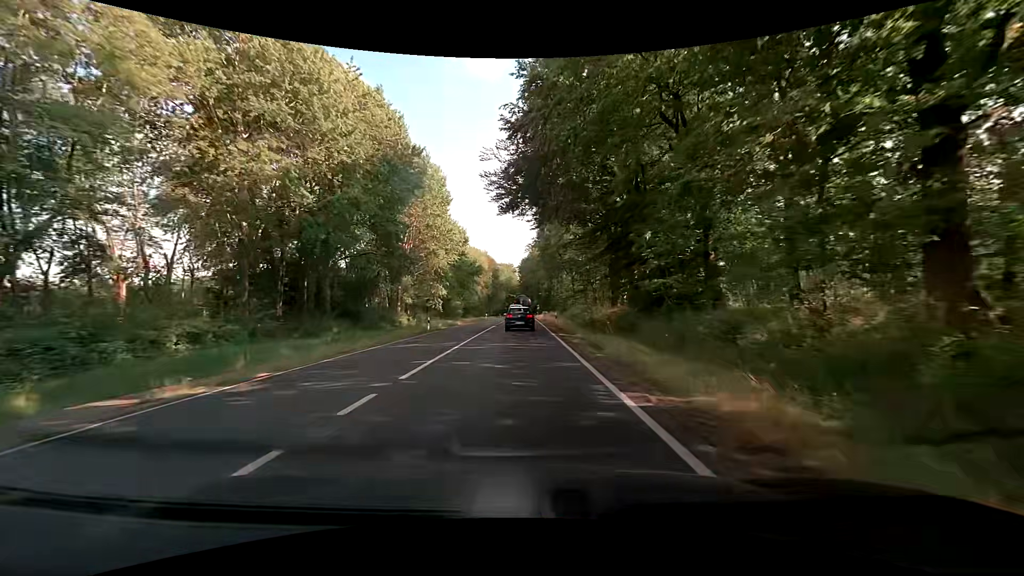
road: primary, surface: asphalt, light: Day
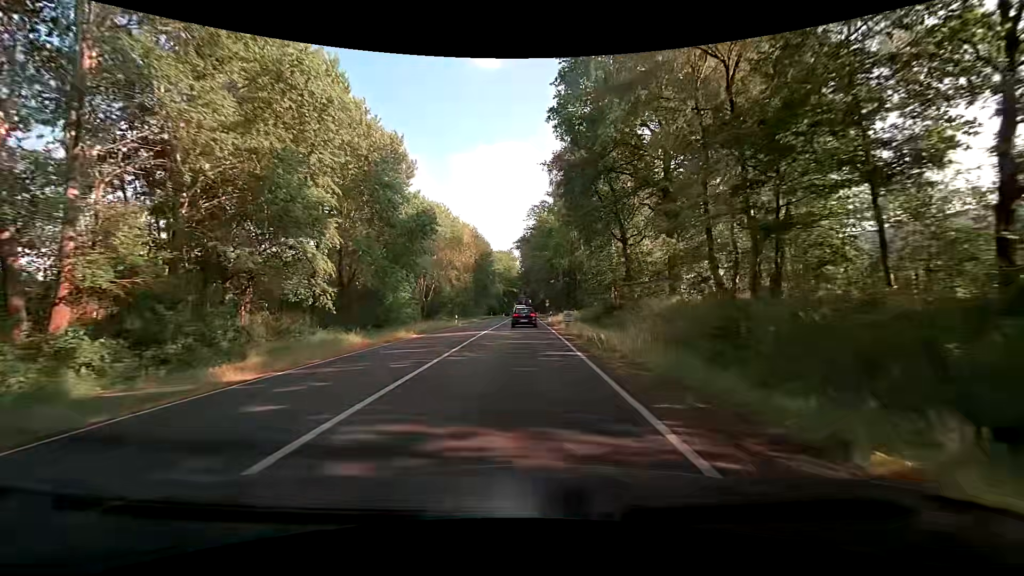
(0.0, +42.1) m; 0°
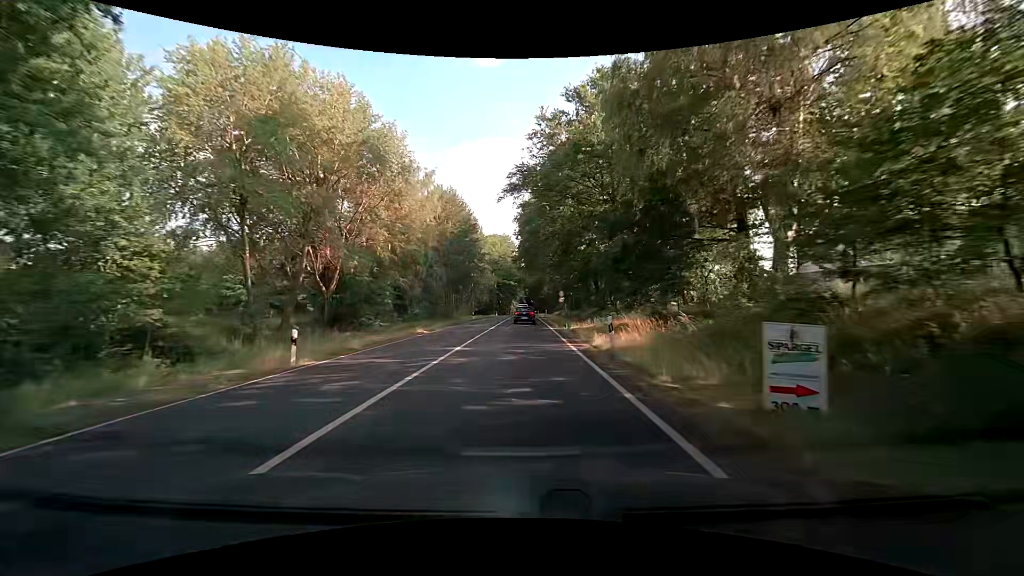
(-0.2, +35.0) m; 0°
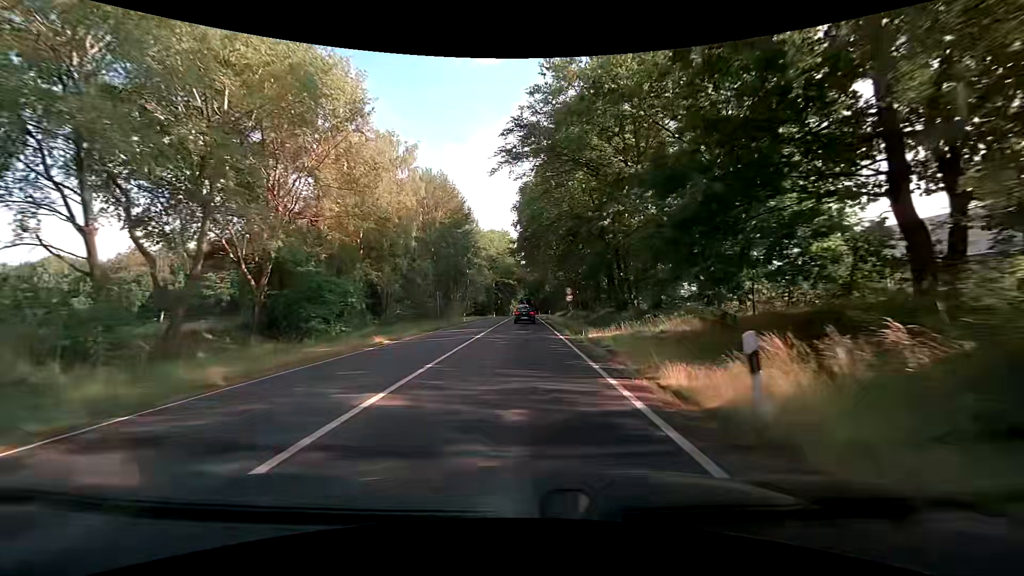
(0.0, +9.2) m; 0°
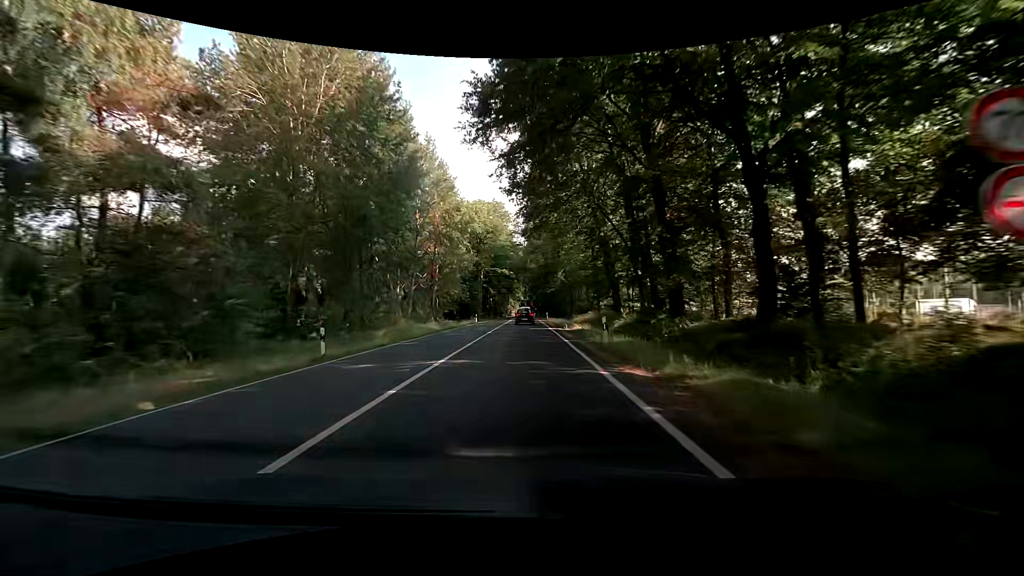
(-0.4, +39.2) m; -1°
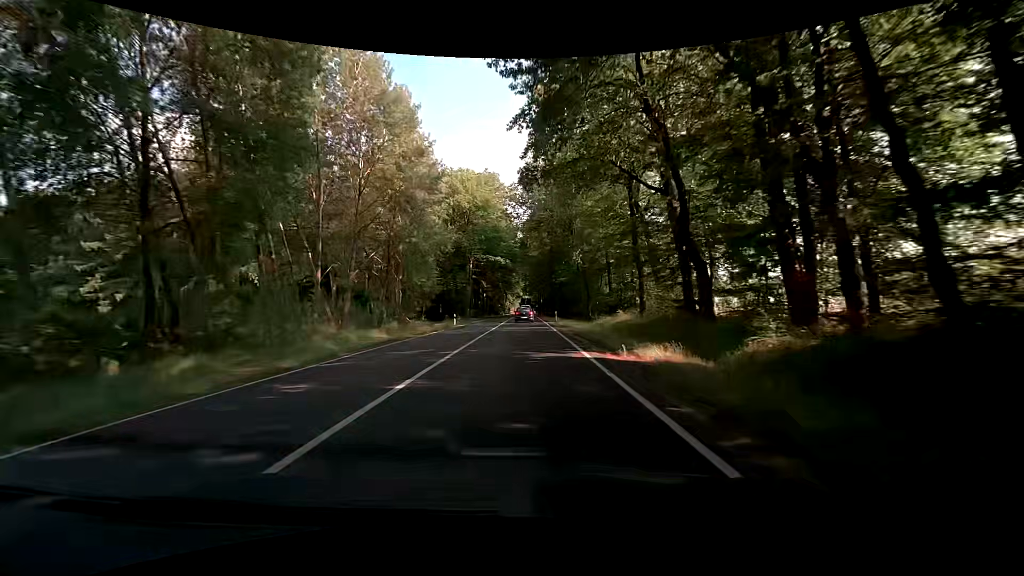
(+0.1, +20.5) m; 0°
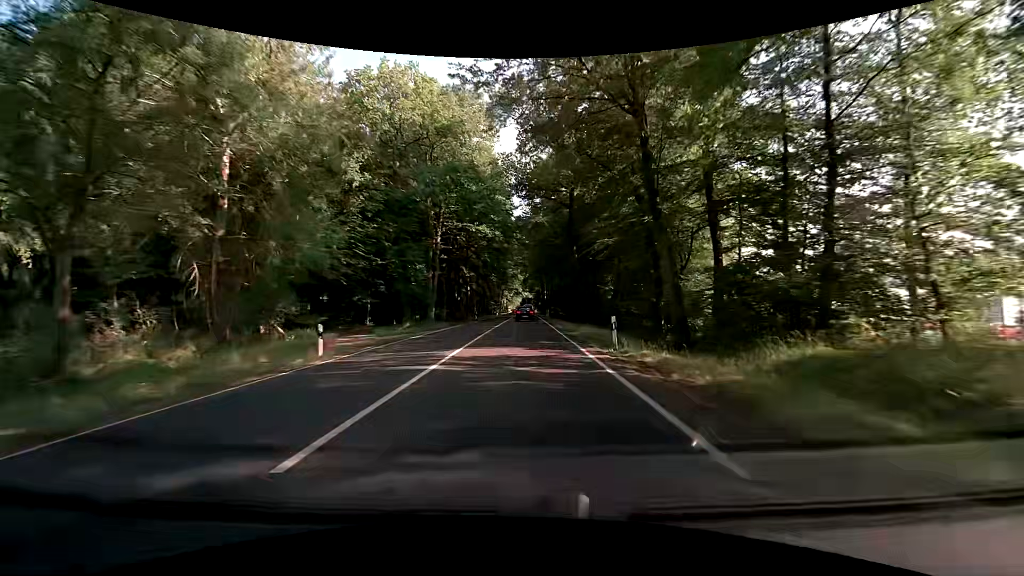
(0.0, +31.1) m; 0°
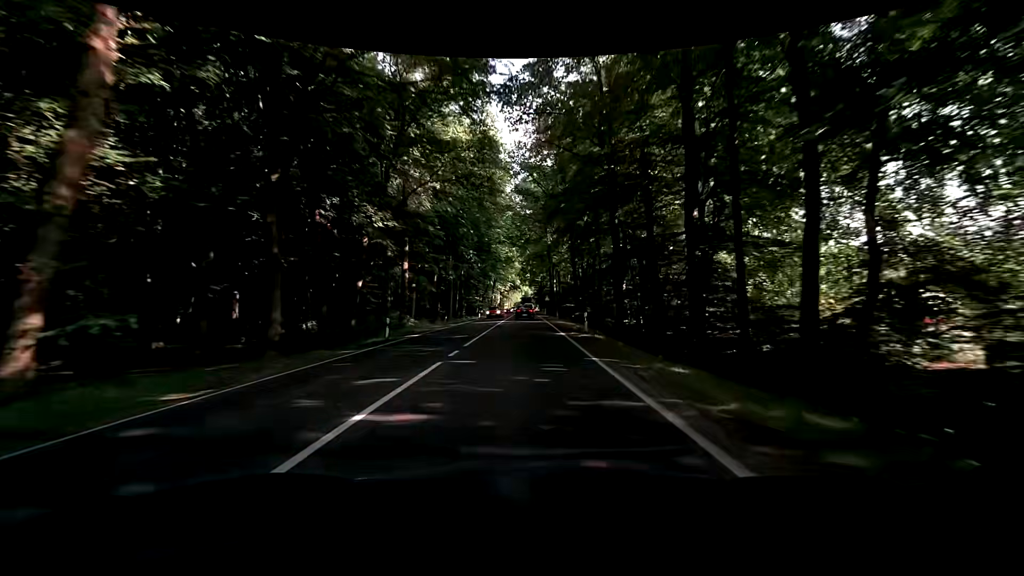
(0.0, +42.3) m; +1°
(0, +10) (0, +20) (0, +30) (0, +40) (-1, +50) (-1, +60) (-1, +70) (-1, +80) (-1, +90) (-1, +100) m
